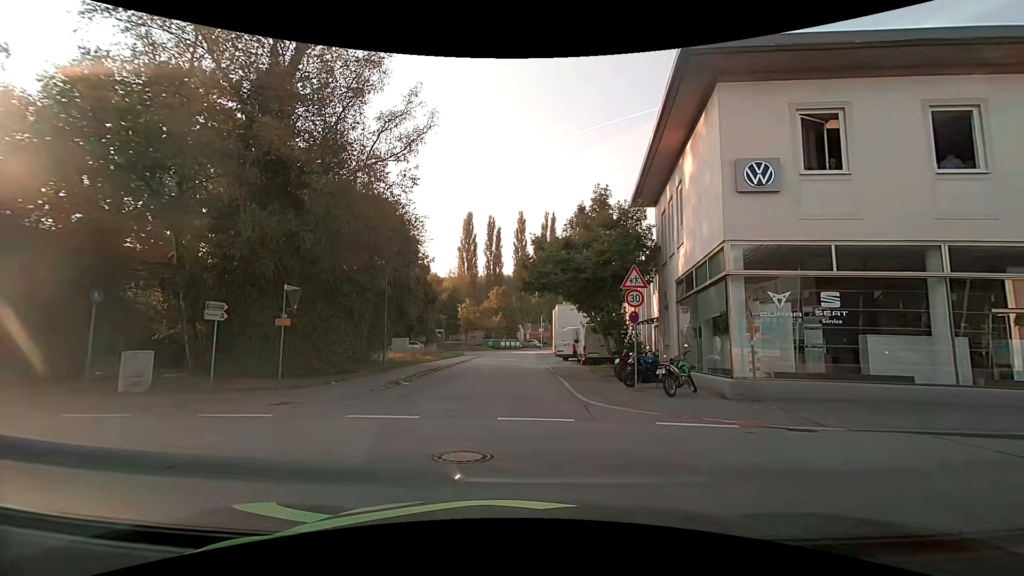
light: Day
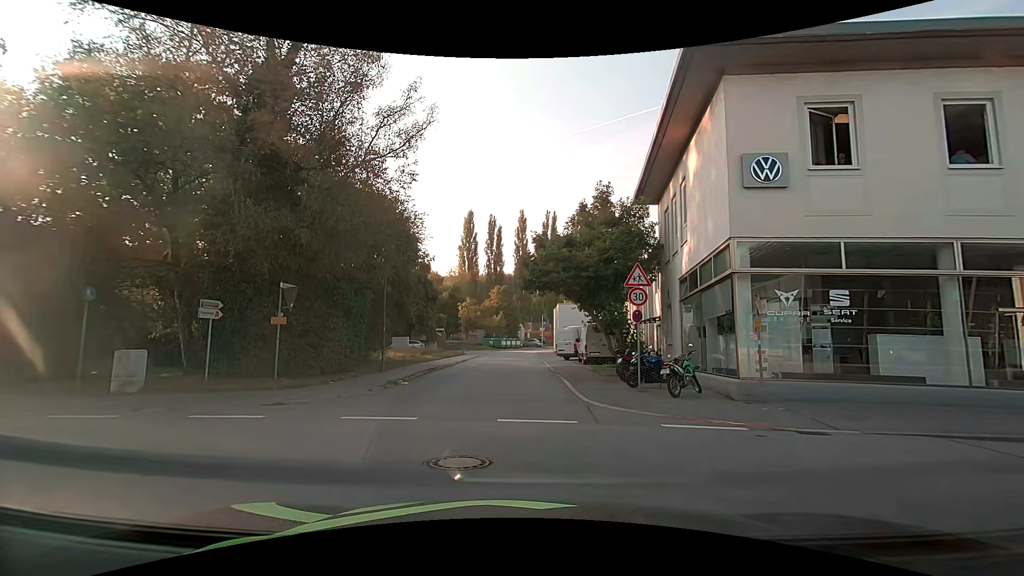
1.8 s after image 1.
(0.0, +0.4) m; 0°
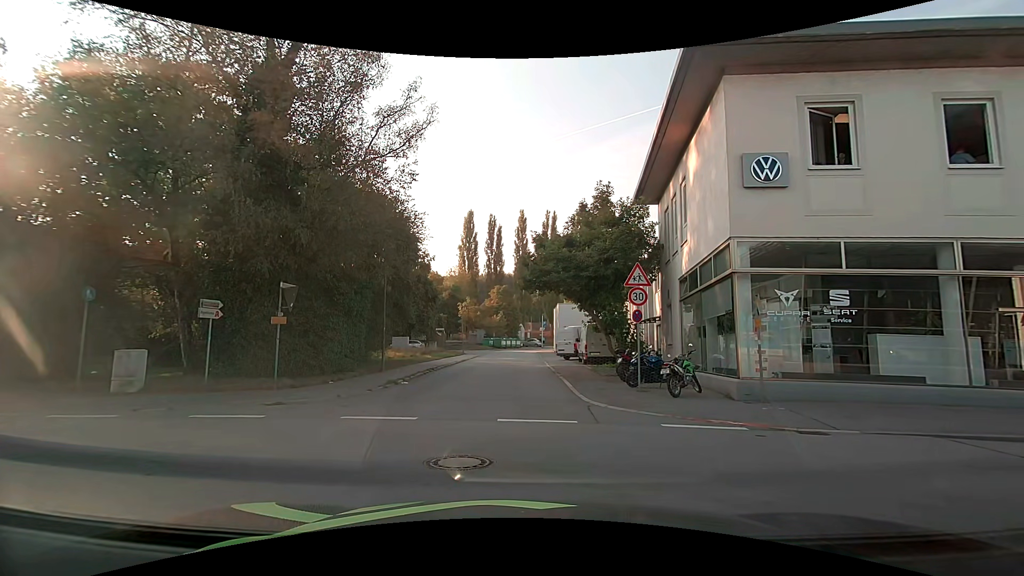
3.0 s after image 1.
(0.0, 0.0) m; 0°
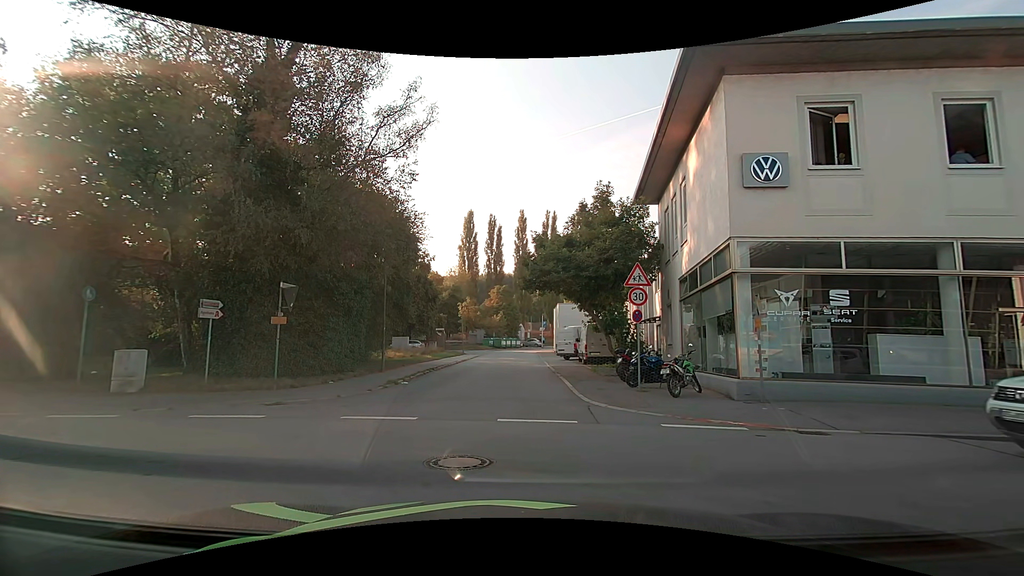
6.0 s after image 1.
(0.0, 0.0) m; 0°
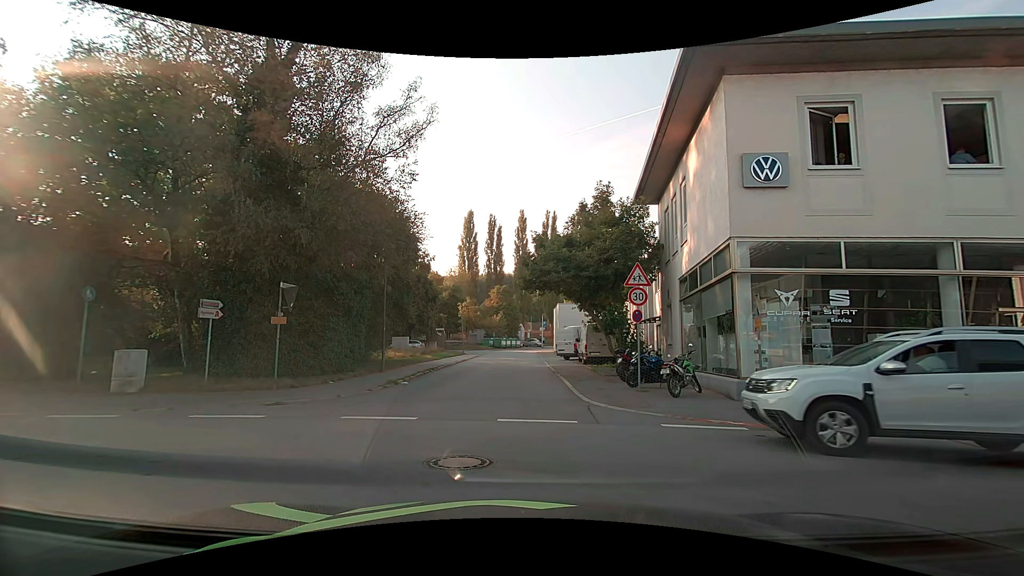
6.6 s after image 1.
(0.0, 0.0) m; 0°
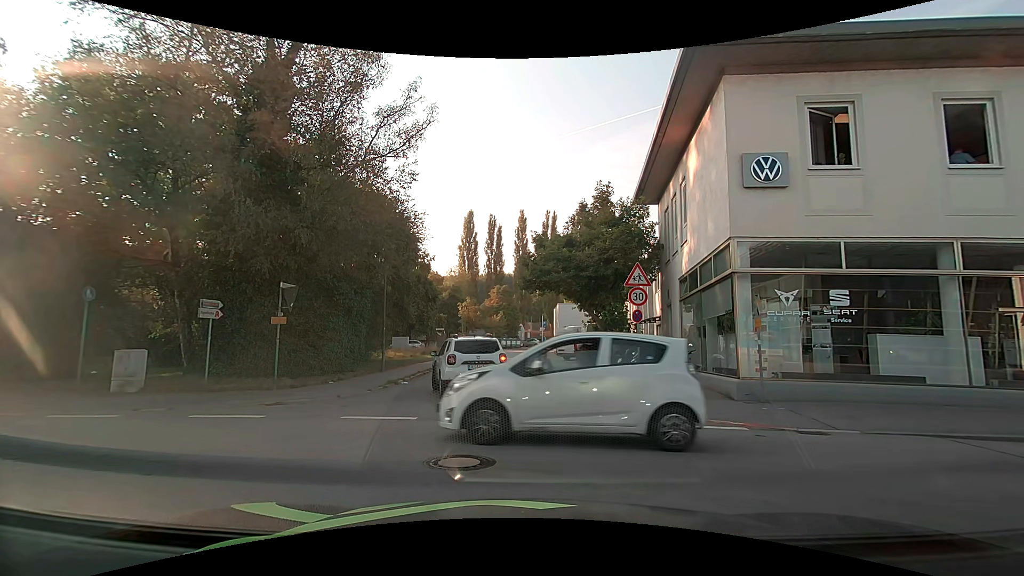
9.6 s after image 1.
(0.0, 0.0) m; 0°
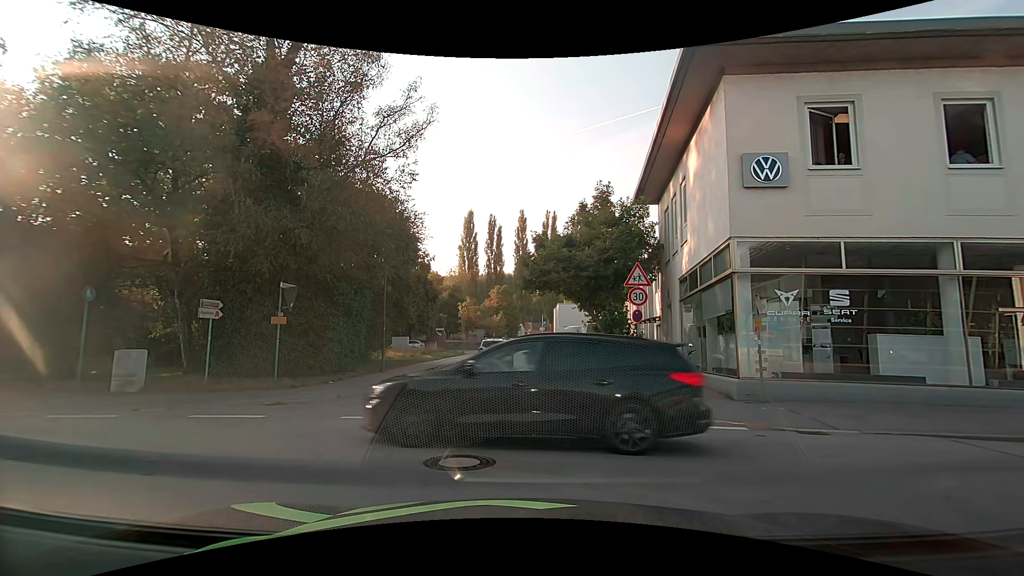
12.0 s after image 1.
(0.0, 0.0) m; 0°
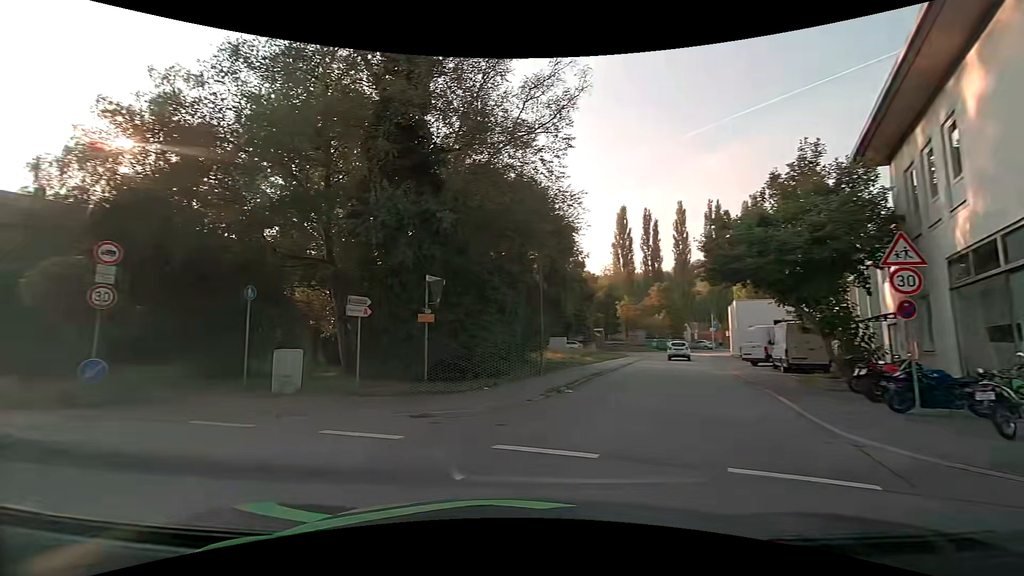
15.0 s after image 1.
(-0.4, +3.4) m; -18°
(-6, +8) (-14, +12) (-24, +16) (-33, +20) (-42, +24) (-51, +28) (-60, +32) (-69, +36) (-79, +40) (-88, +44) m
